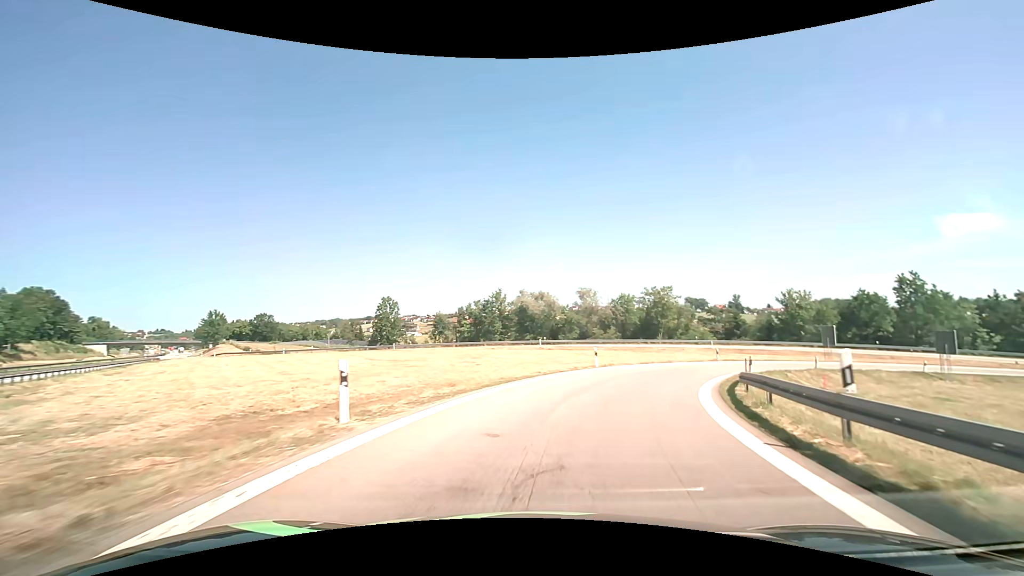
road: motorway_link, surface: asphalt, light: Day
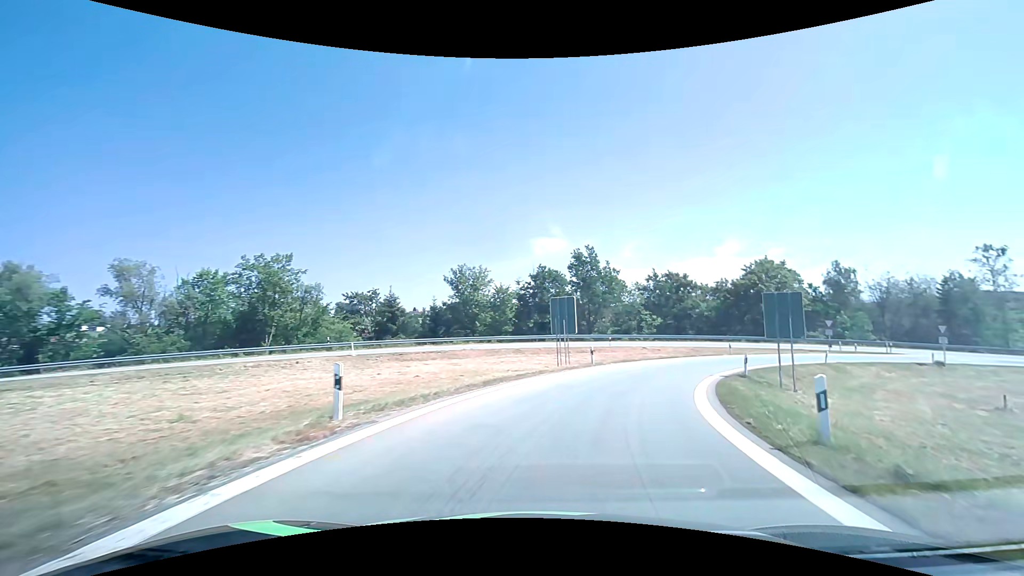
(+11.3, +33.1) m; +38°
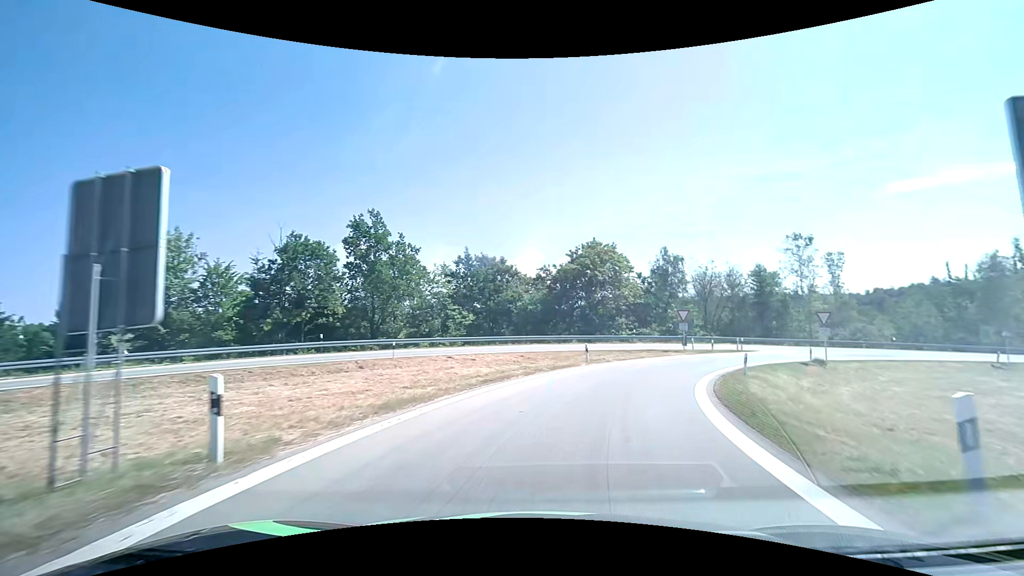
(+3.8, +19.8) m; +22°
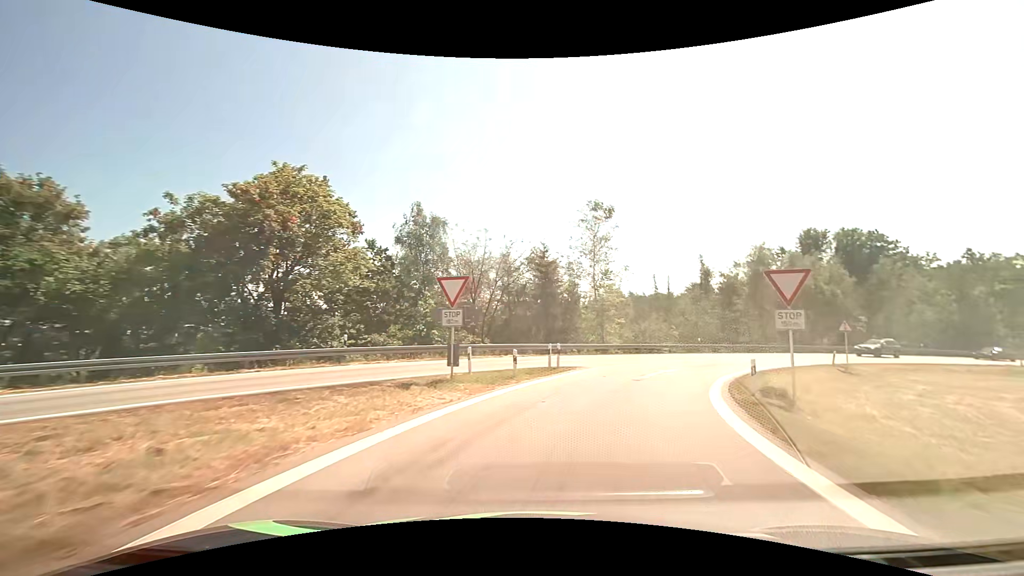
(+6.1, +25.3) m; +28°
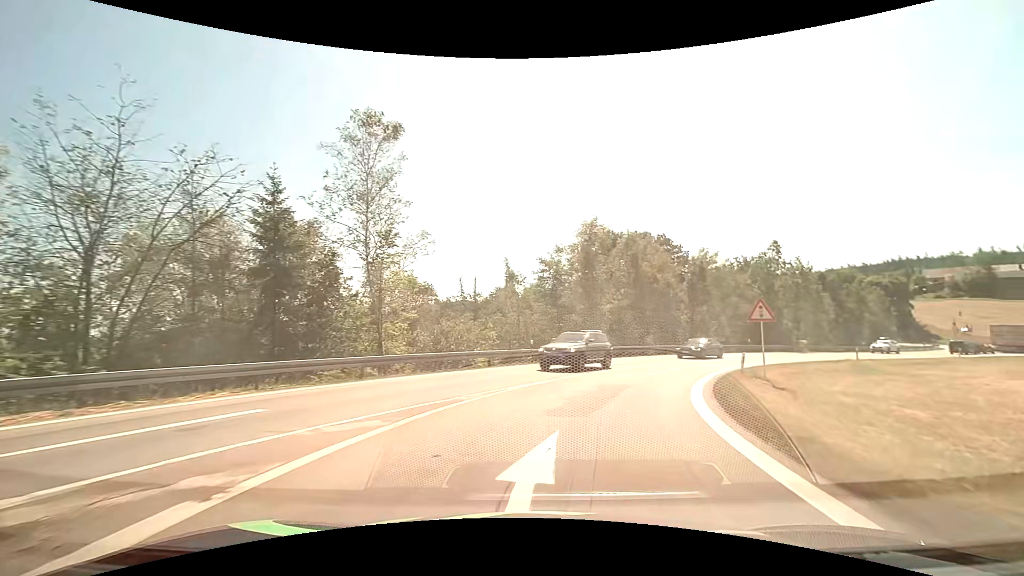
(+3.5, +18.6) m; +22°
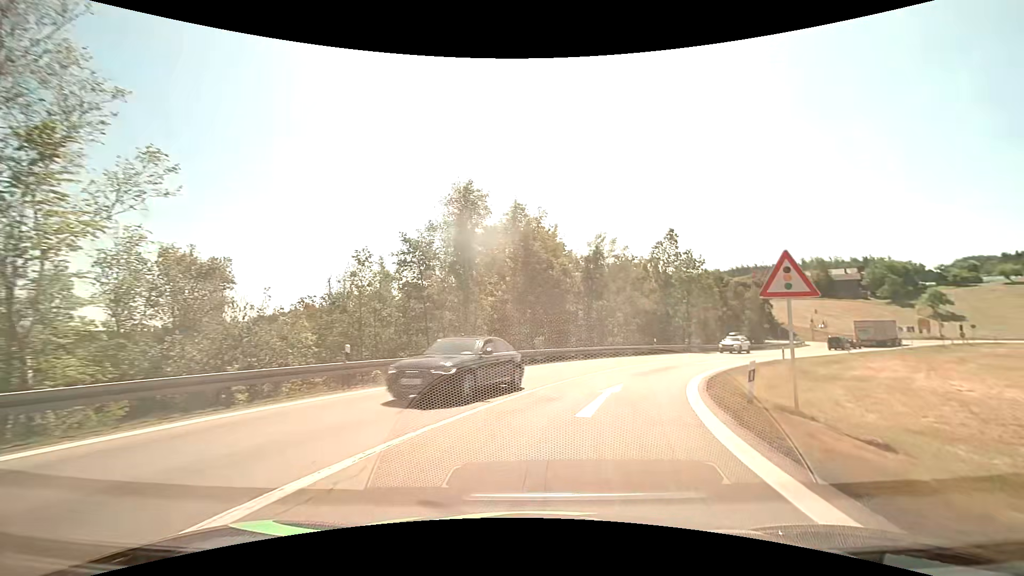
(+1.4, +12.3) m; +13°
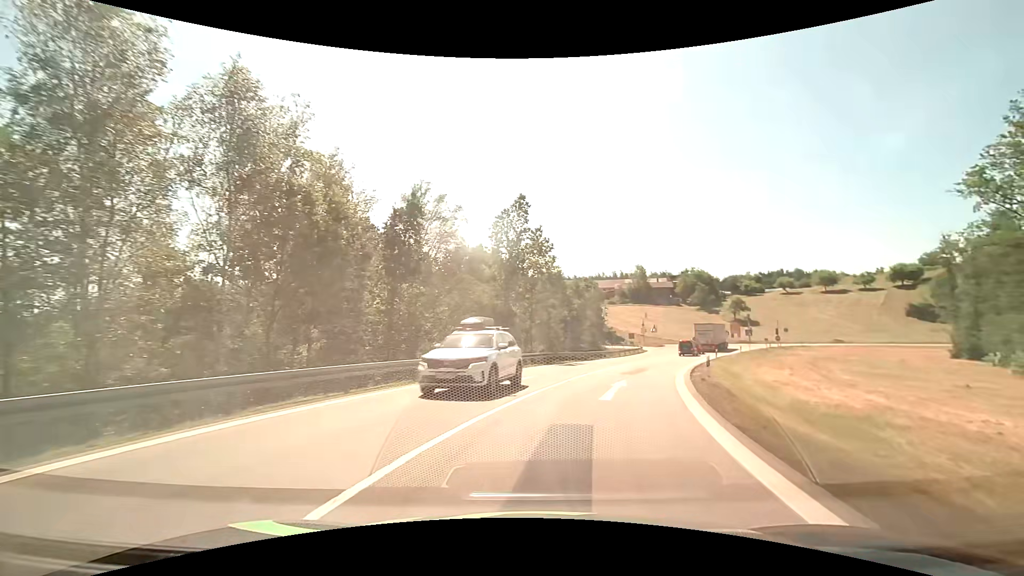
(+3.2, +18.0) m; +19°
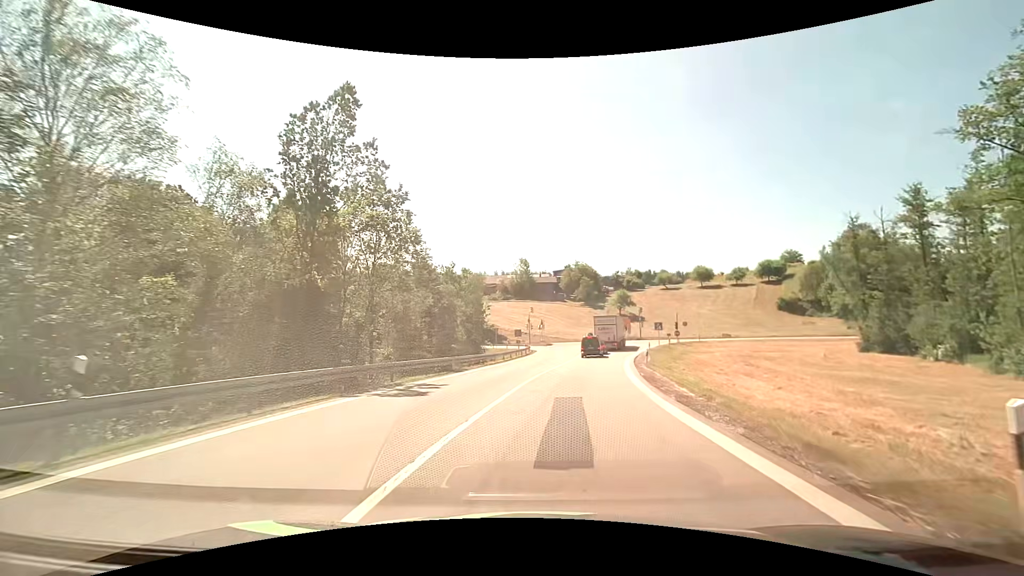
(+2.3, +17.6) m; +13°
